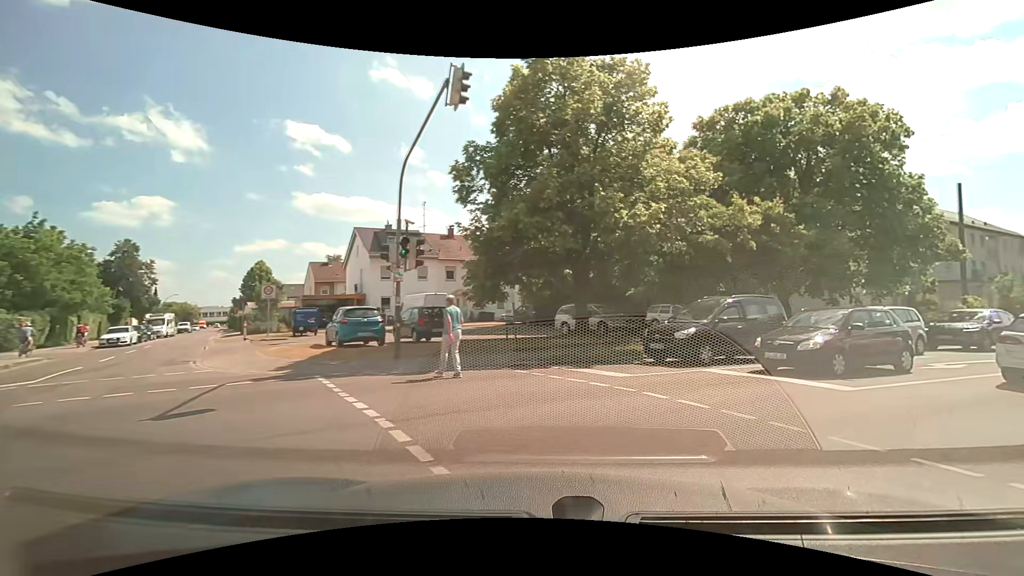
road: residential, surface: asphalt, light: Day
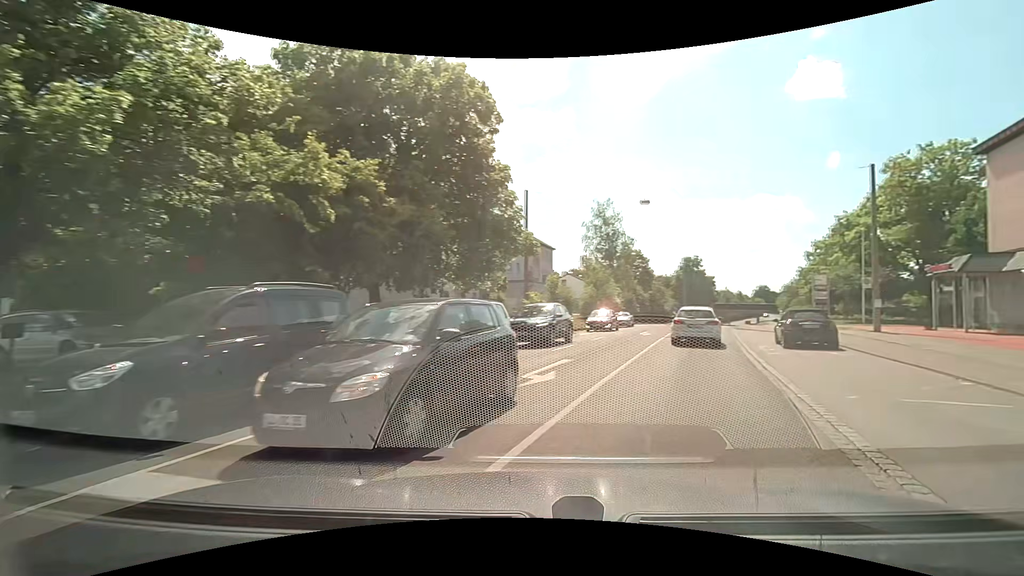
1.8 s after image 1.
(+2.5, +7.0) m; +39°
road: tertiary
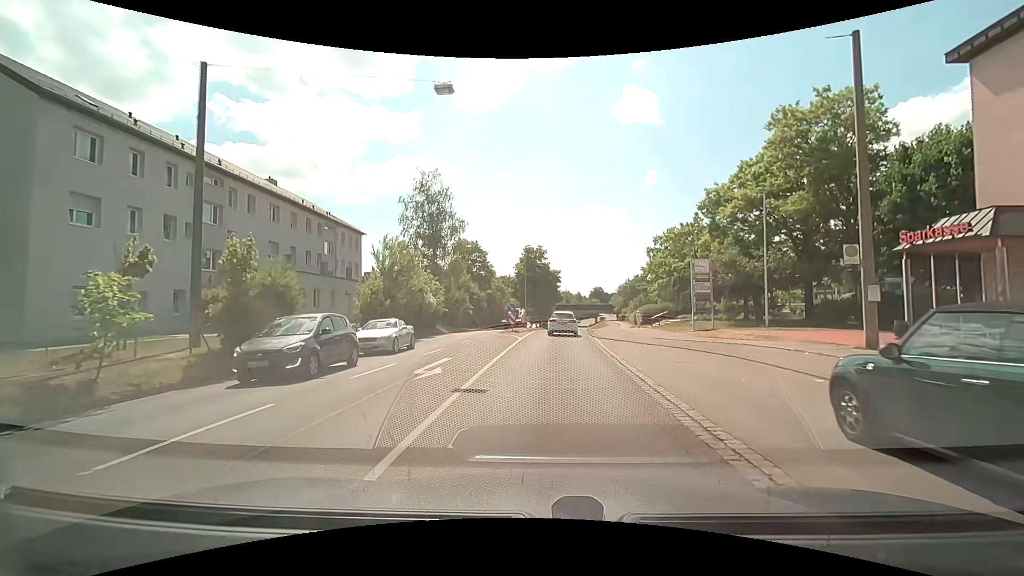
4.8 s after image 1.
(+5.3, +16.9) m; +20°
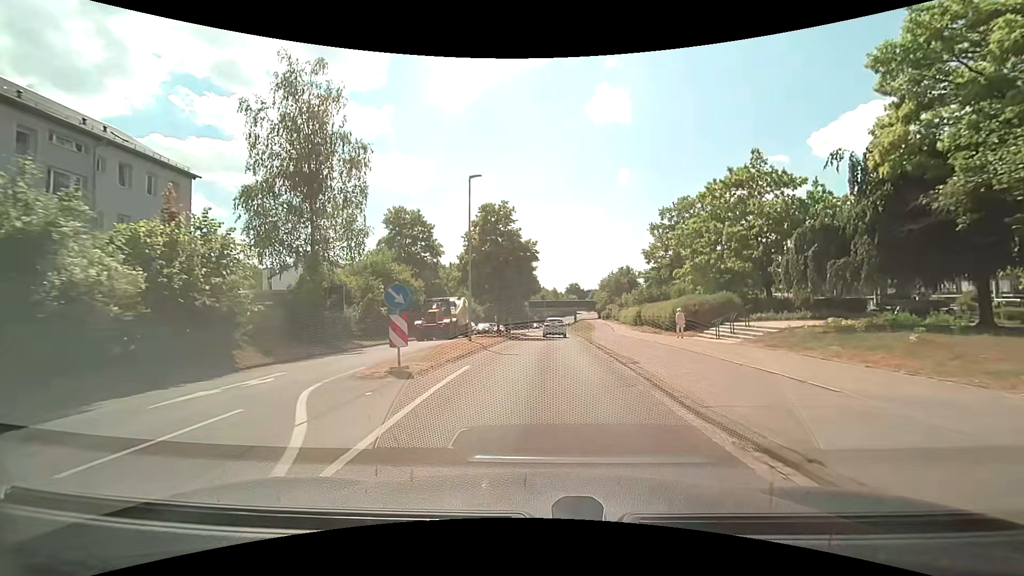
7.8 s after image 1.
(+0.7, +24.1) m; +3°
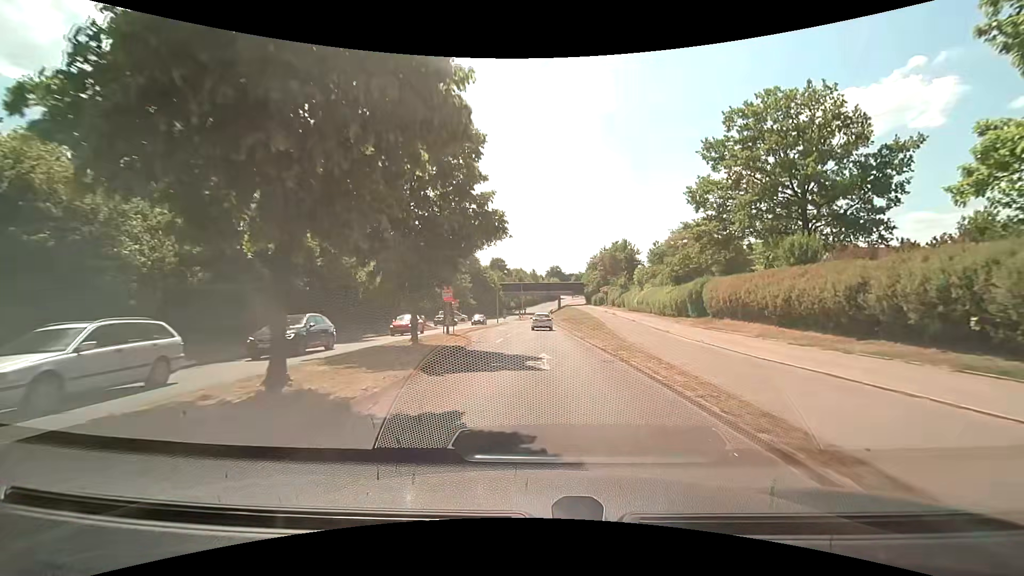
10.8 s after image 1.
(+0.5, +30.4) m; +2°
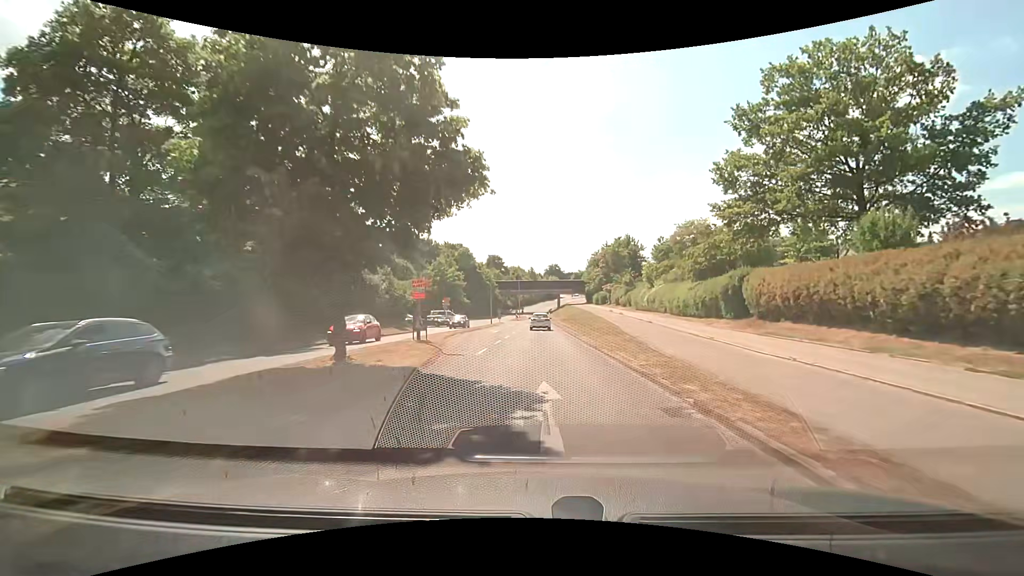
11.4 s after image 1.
(0.0, +6.8) m; +1°
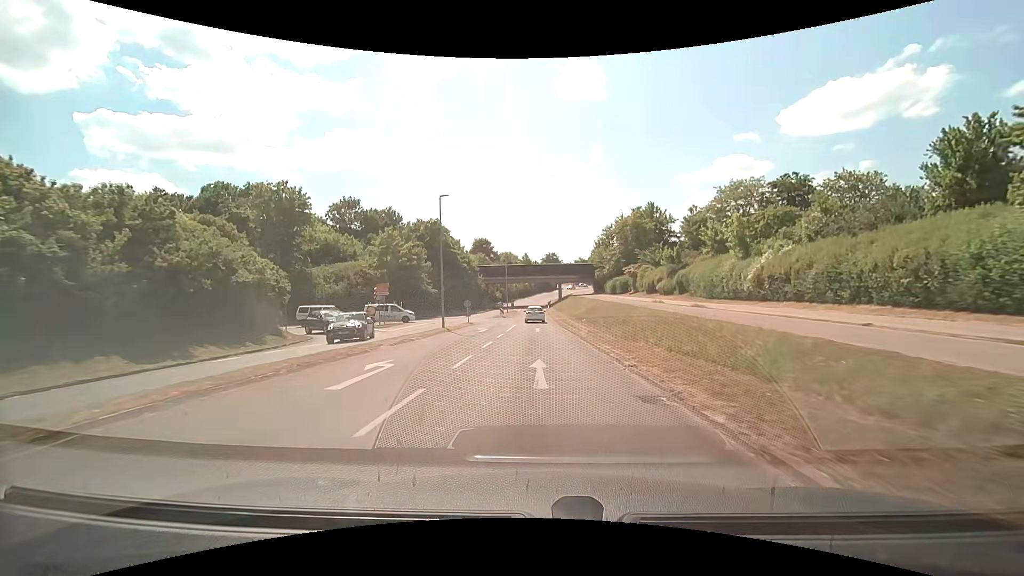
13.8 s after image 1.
(-0.2, +28.5) m; -1°
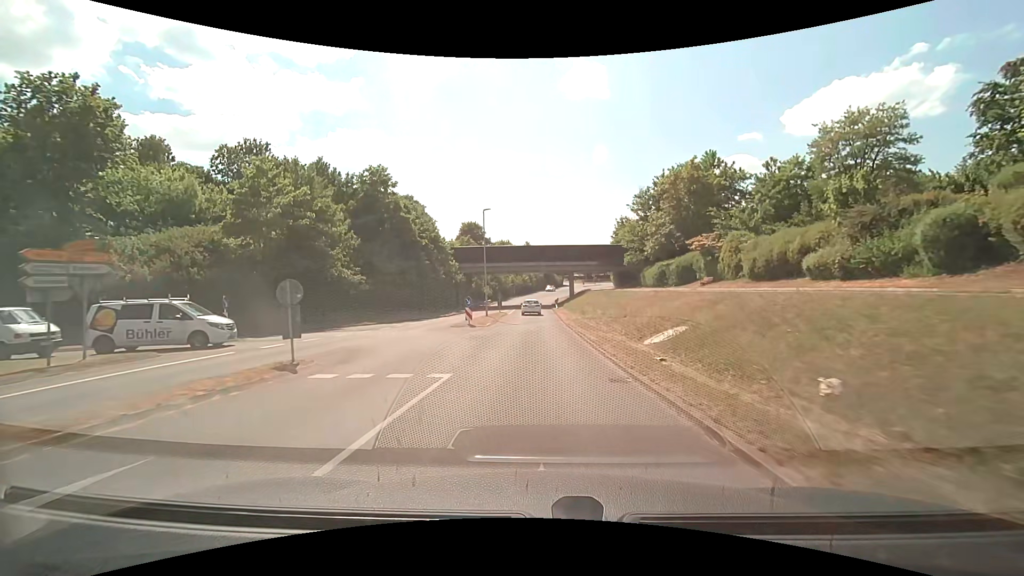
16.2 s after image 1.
(+0.1, +29.8) m; 0°
(0, +10) (0, +20) (0, +30) (0, +40) (-1, +50) (-1, +60) (-1, +70) (0, +80) (+1, +90) (+2, +100) m
